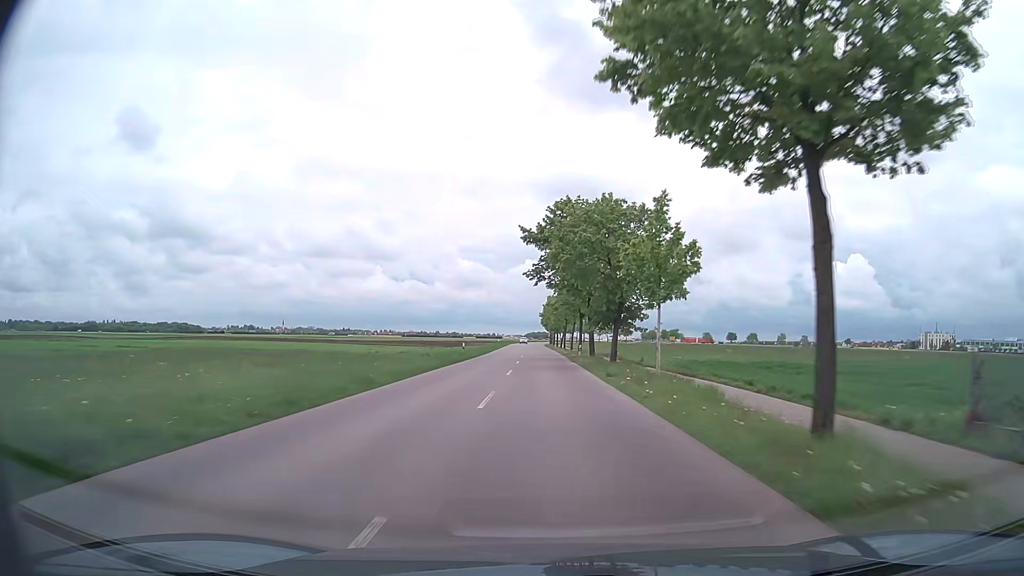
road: tertiary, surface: asphalt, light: Day
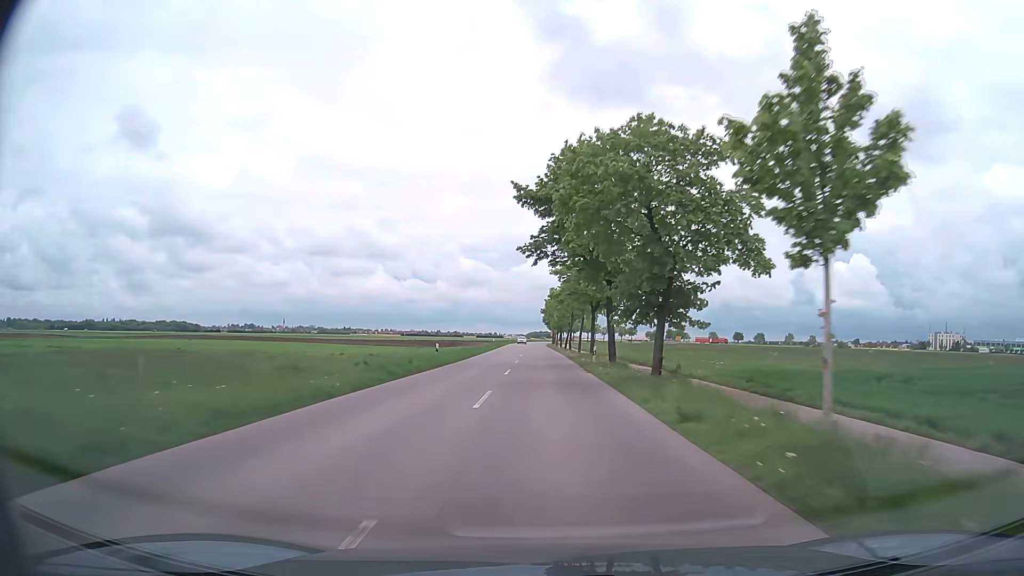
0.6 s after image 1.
(-0.1, +12.2) m; 0°
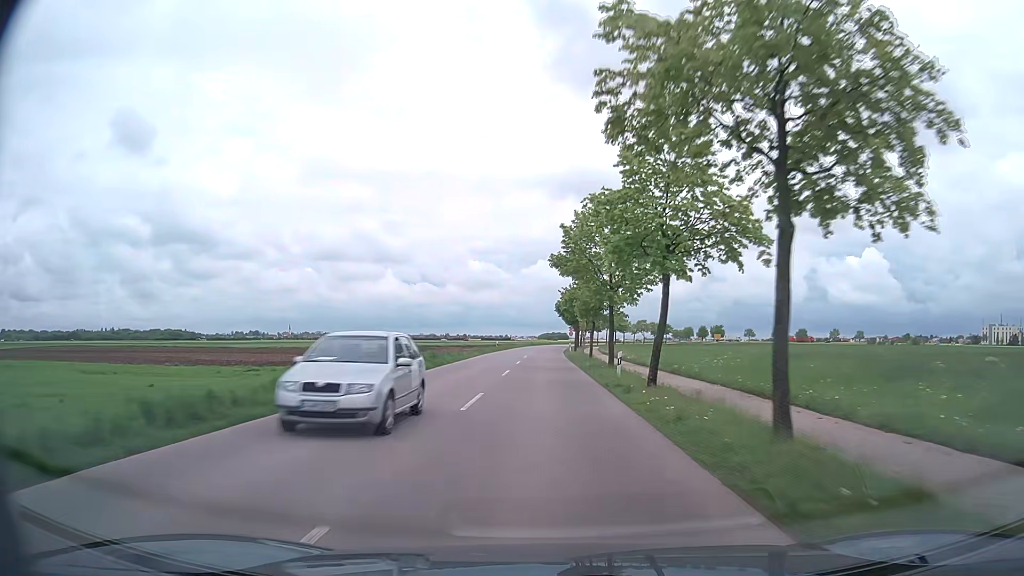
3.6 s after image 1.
(-0.4, +60.4) m; -1°
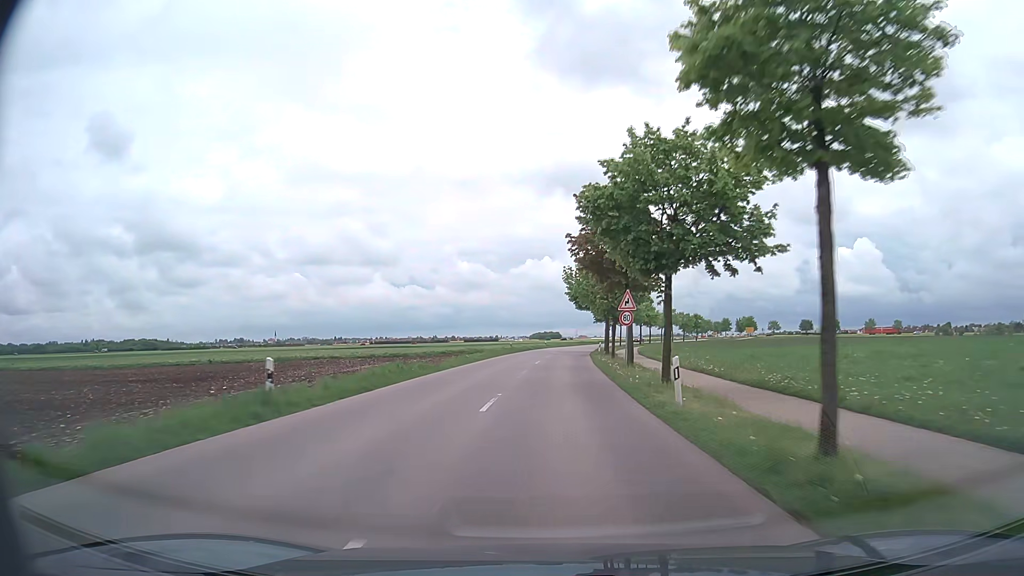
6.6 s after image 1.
(-0.1, +60.5) m; +1°
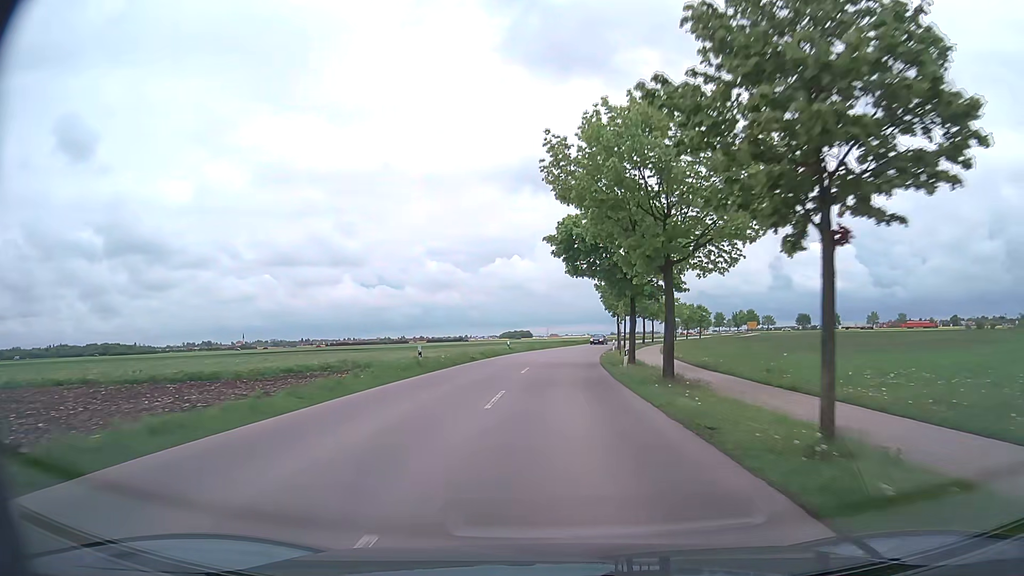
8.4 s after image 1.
(+0.4, +35.9) m; +2°
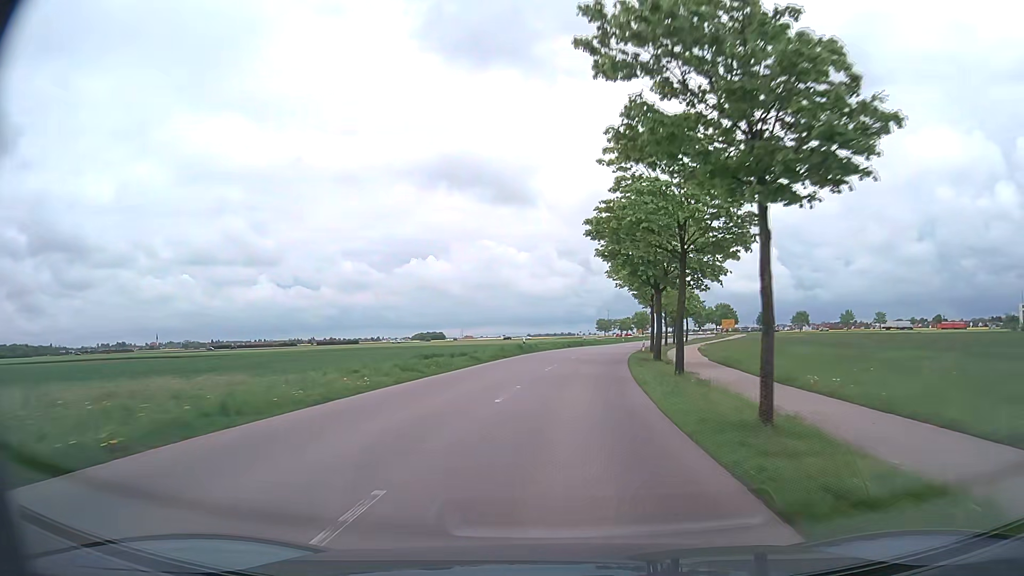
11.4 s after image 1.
(+3.4, +58.5) m; +7°
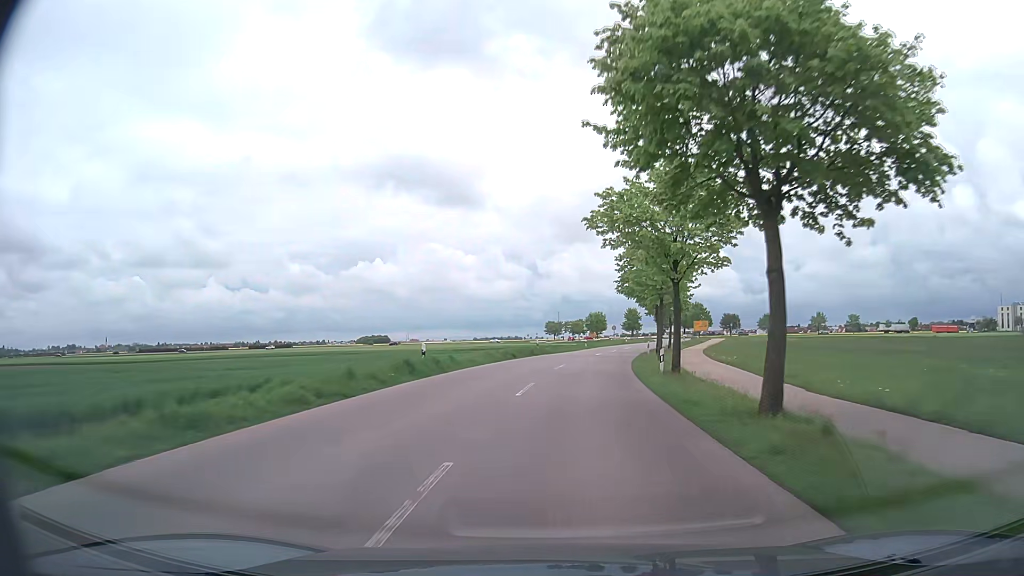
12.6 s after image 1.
(+0.7, +22.5) m; +4°
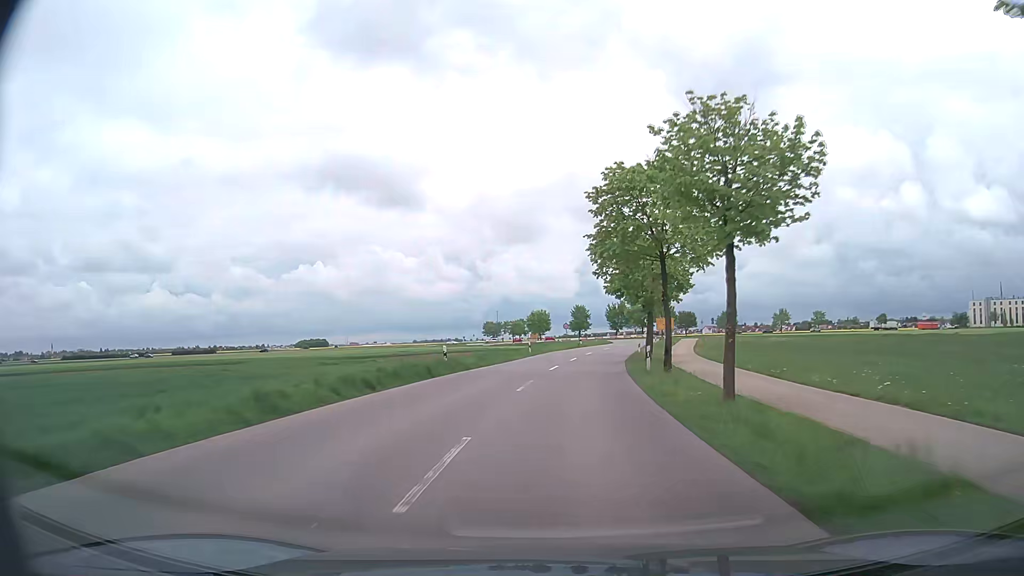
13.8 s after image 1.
(+1.0, +21.8) m; +5°
(0, +10) (+1, +20) (+2, +30) (+3, +40) (+5, +50) (+6, +60) (+8, +69) (+10, +79) (+13, +89) (+14, +99) m
